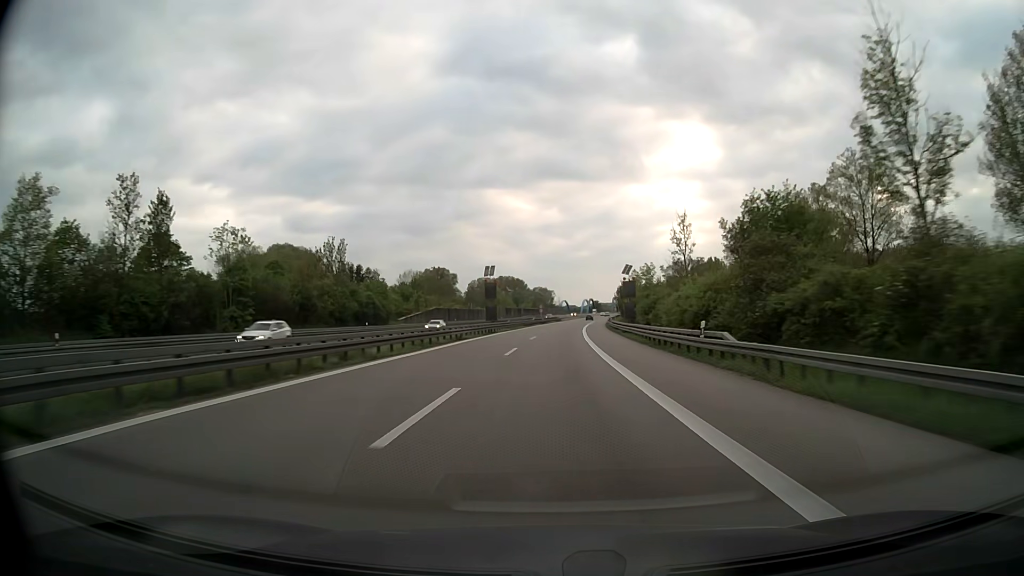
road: motorway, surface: asphalt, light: Day
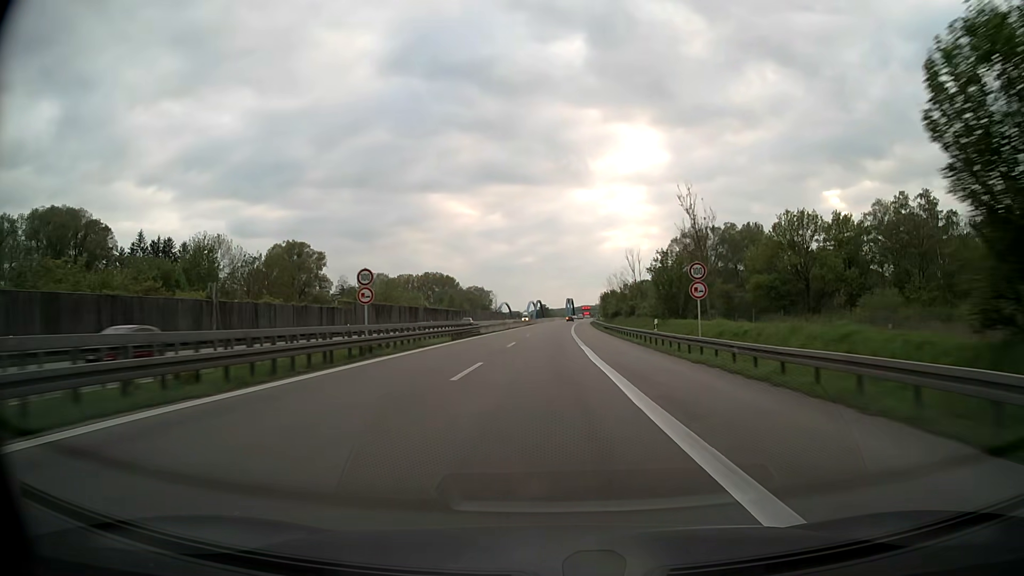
(+4.4, +100.2) m; +5°
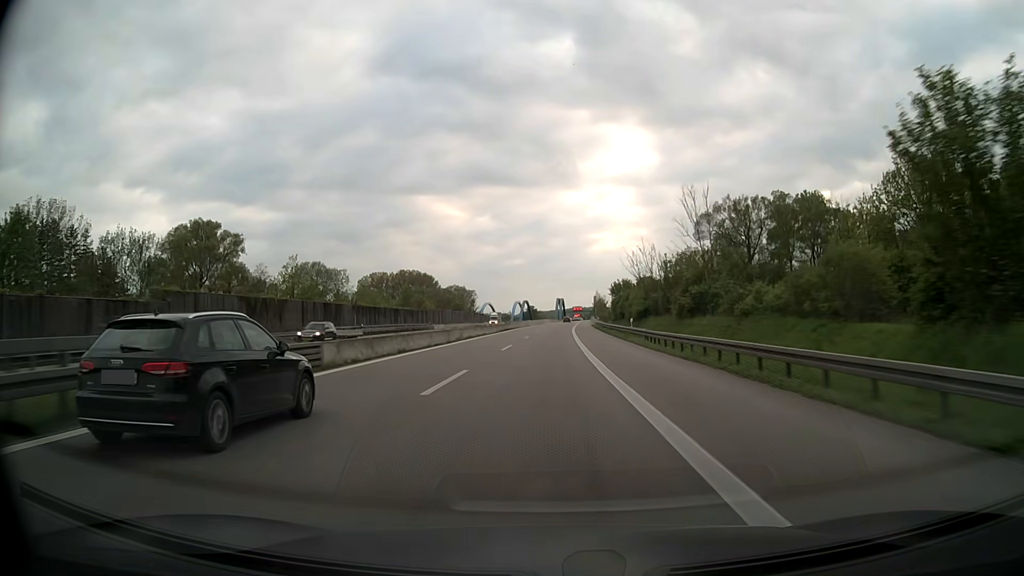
(+0.4, +38.8) m; +1°
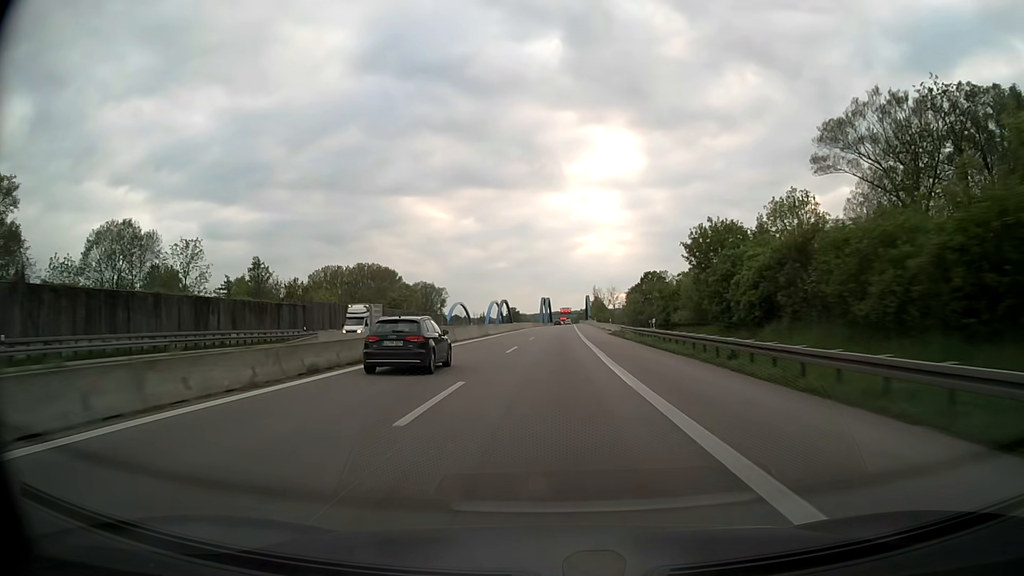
(+0.5, +57.6) m; +1°
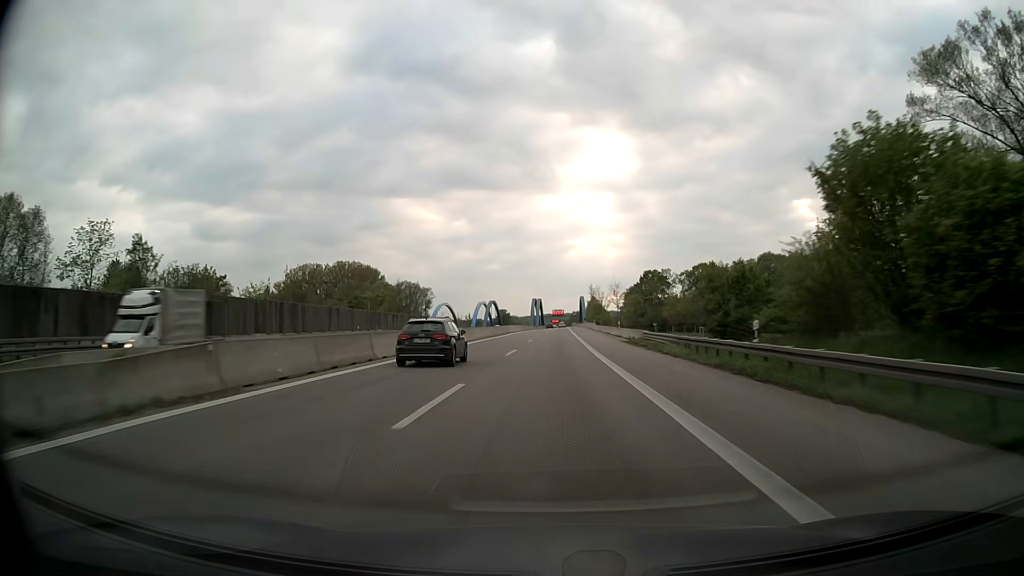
(+0.1, +19.1) m; +1°
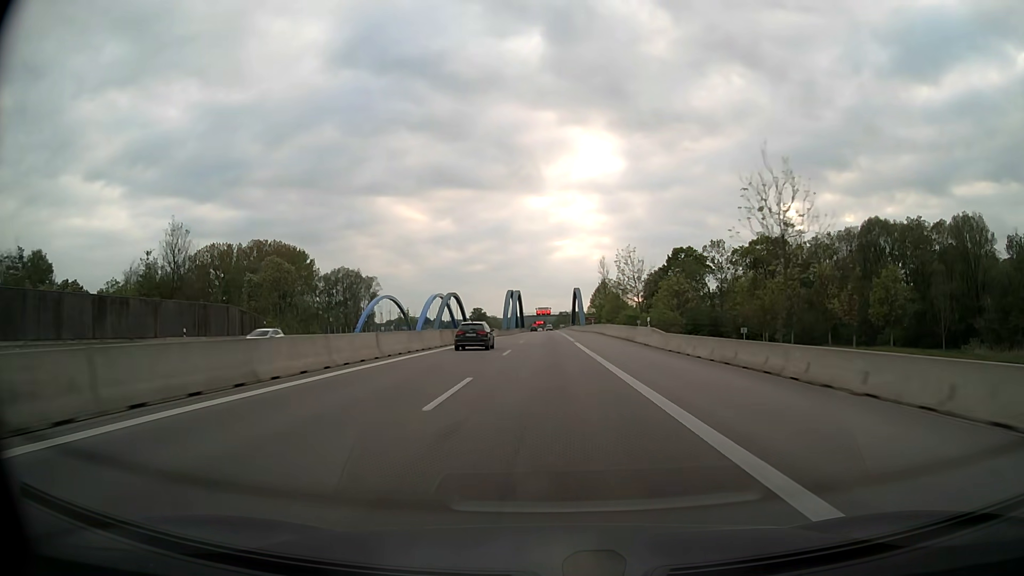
(+1.1, +76.1) m; +1°
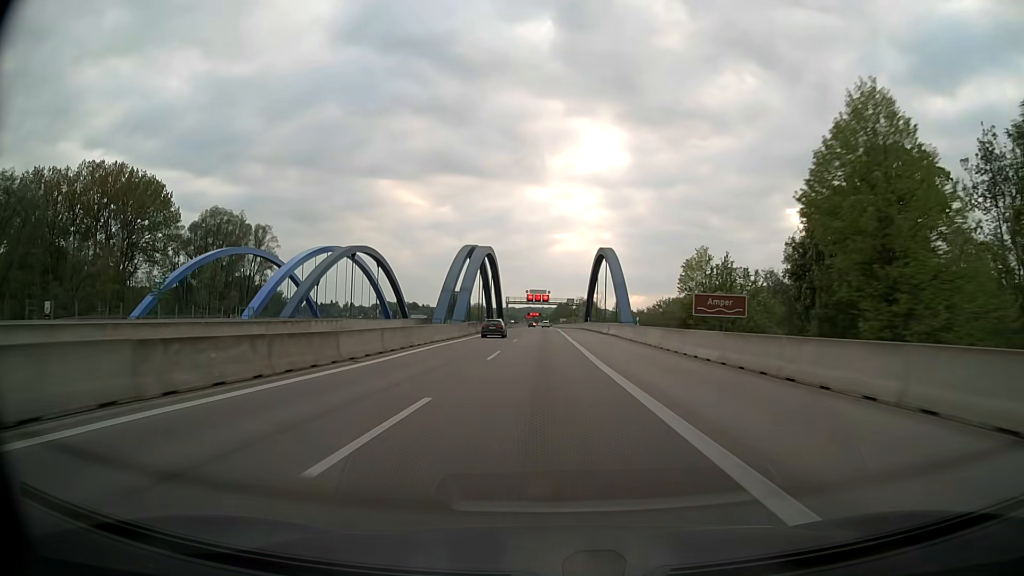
(+0.3, +94.9) m; 0°
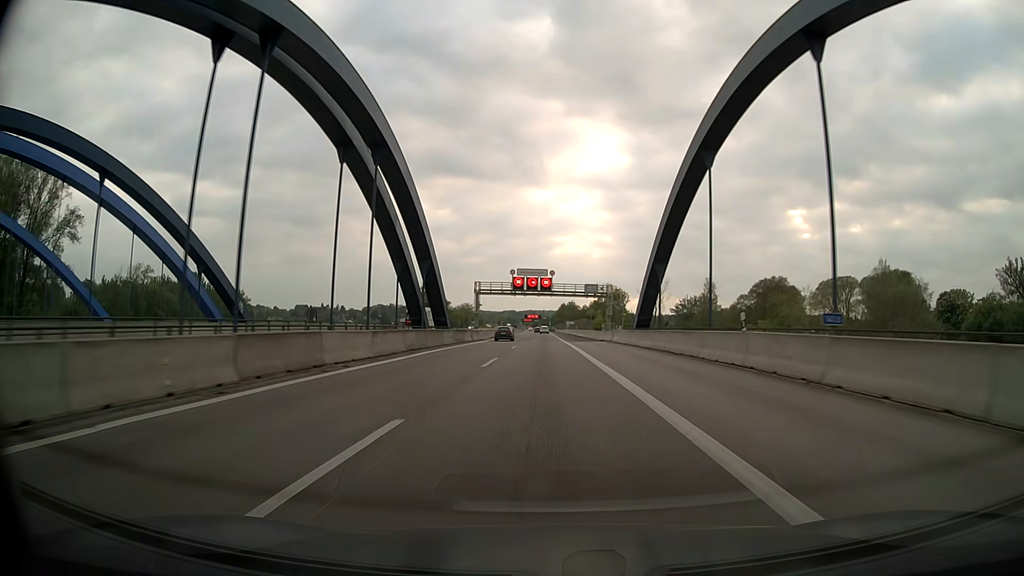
(+0.1, +74.8) m; 0°
(0, +10) (0, +20) (0, +30) (0, +40) (0, +50) (0, +60) (0, +70) (0, +80) (0, +90) (0, +100) m
